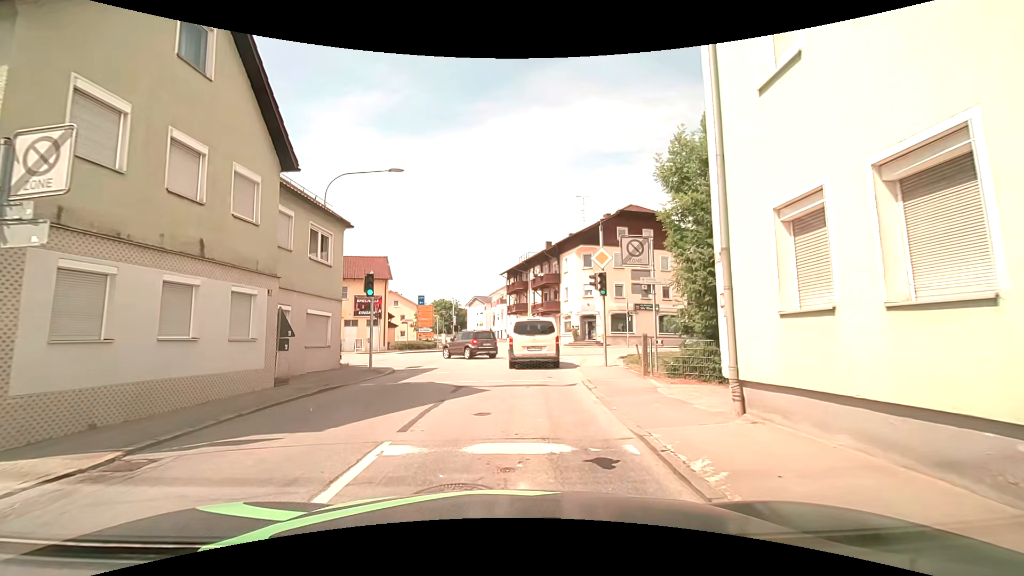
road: secondary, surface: asphalt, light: Day
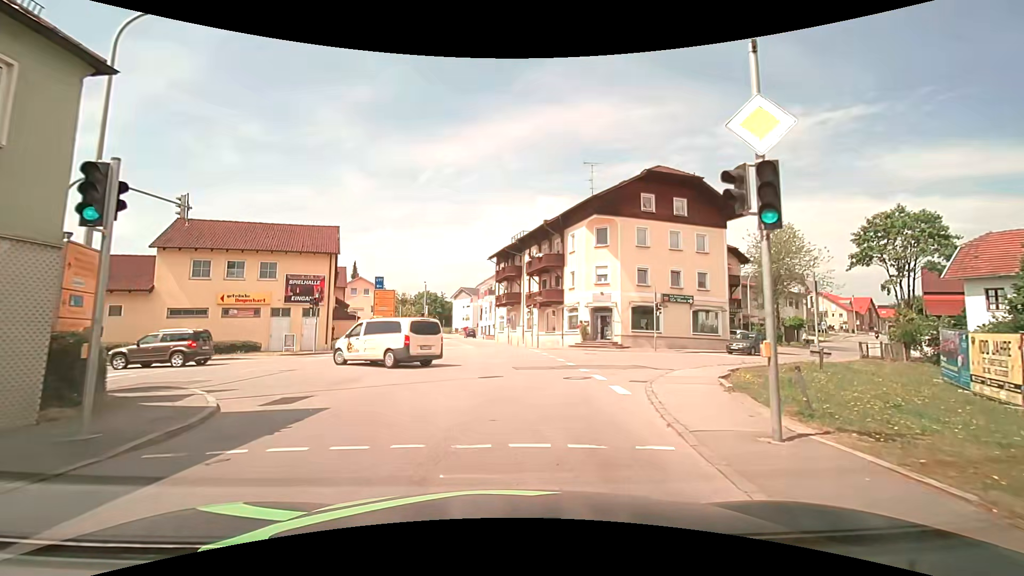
(+0.1, +11.8) m; +2°
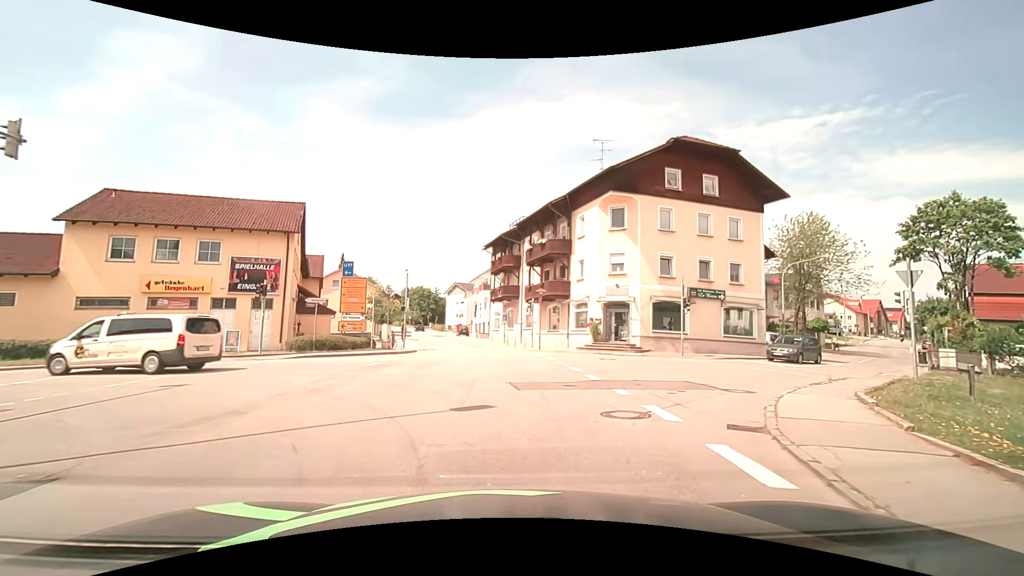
(-0.1, +6.1) m; 0°
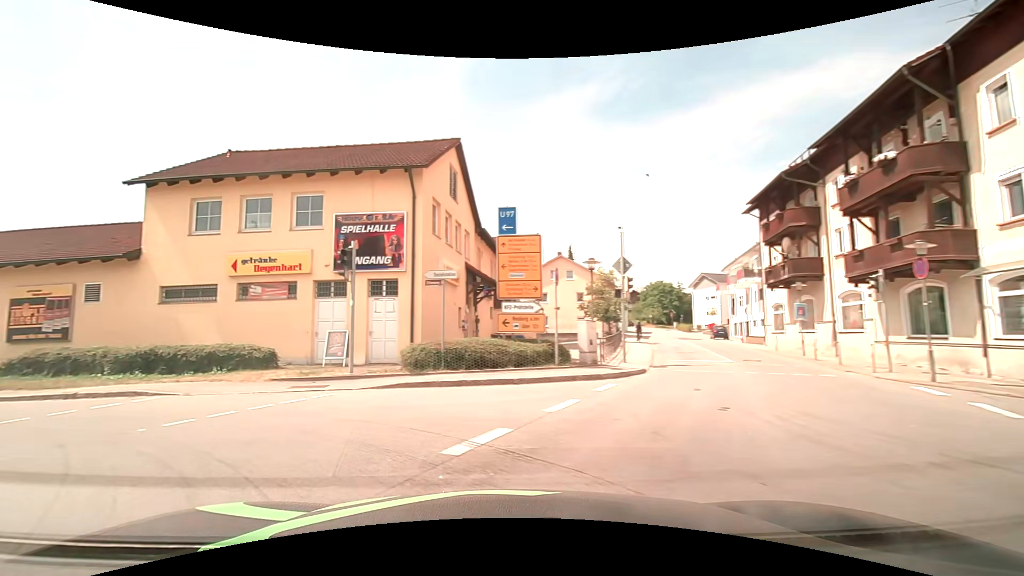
(-1.0, +14.5) m; -26°
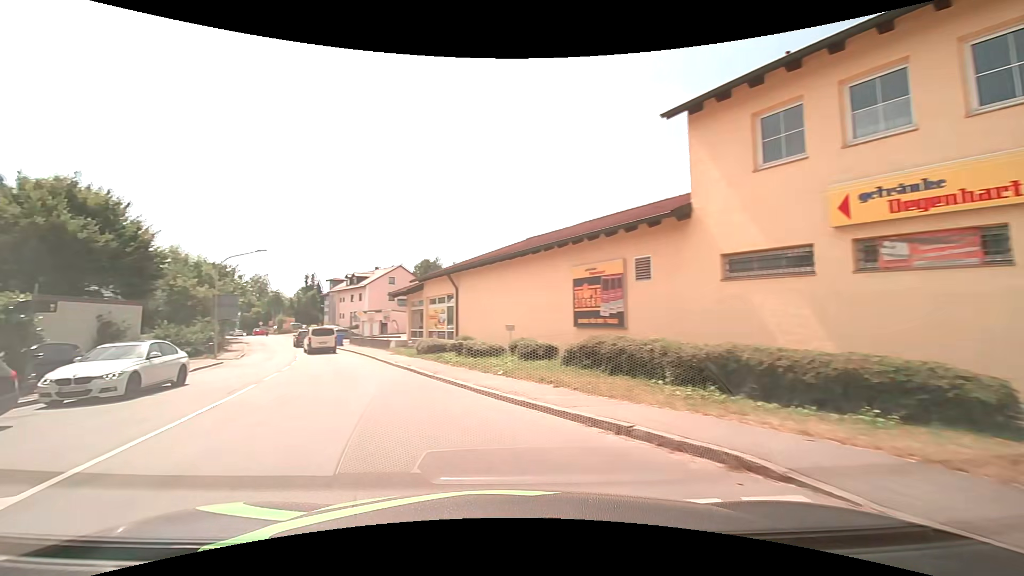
(-4.1, +7.9) m; -56°
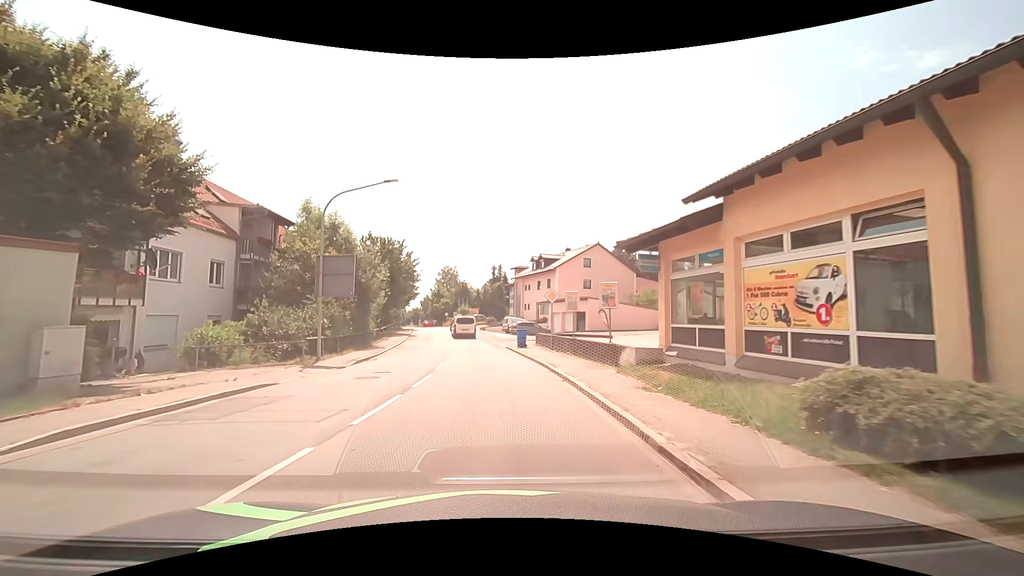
(-5.4, +18.6) m; -21°
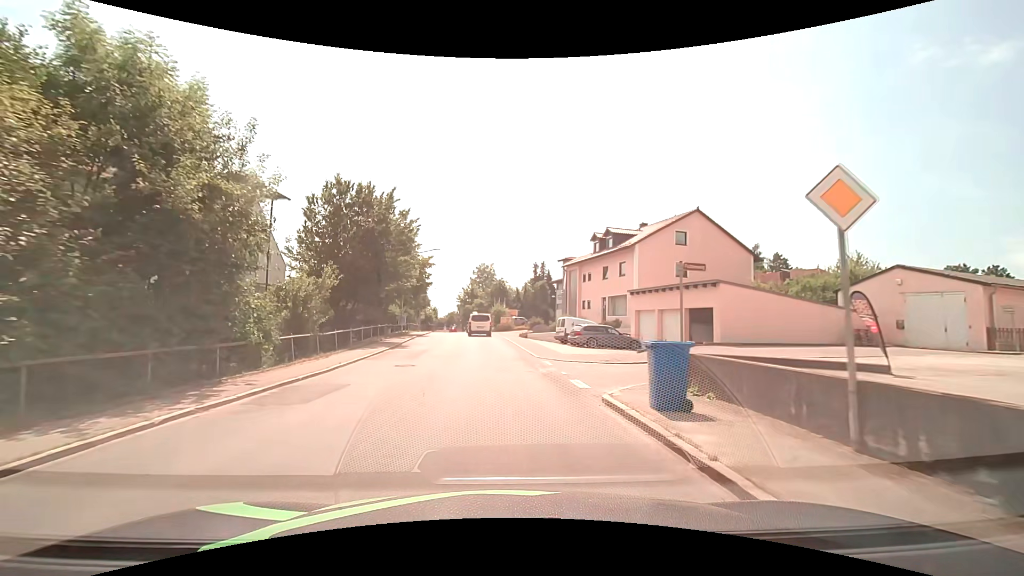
(-1.0, +20.6) m; -5°
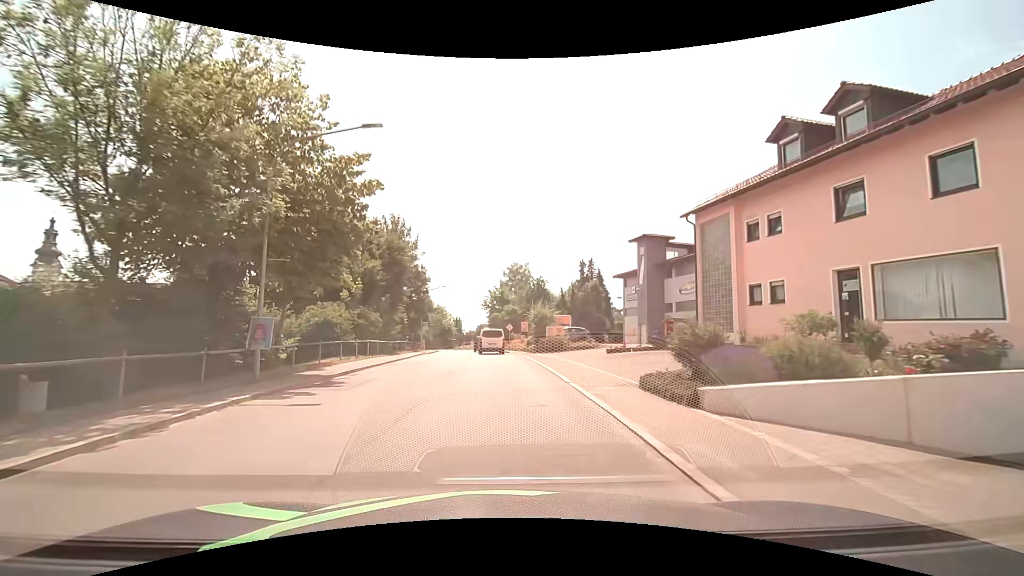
(-1.0, +28.9) m; -4°
(0, +10) (0, +20) (-1, +30) (-2, +40) (-3, +50) (-3, +60) (-4, +70) (-5, +80) (-5, +90) (-4, +100) m
